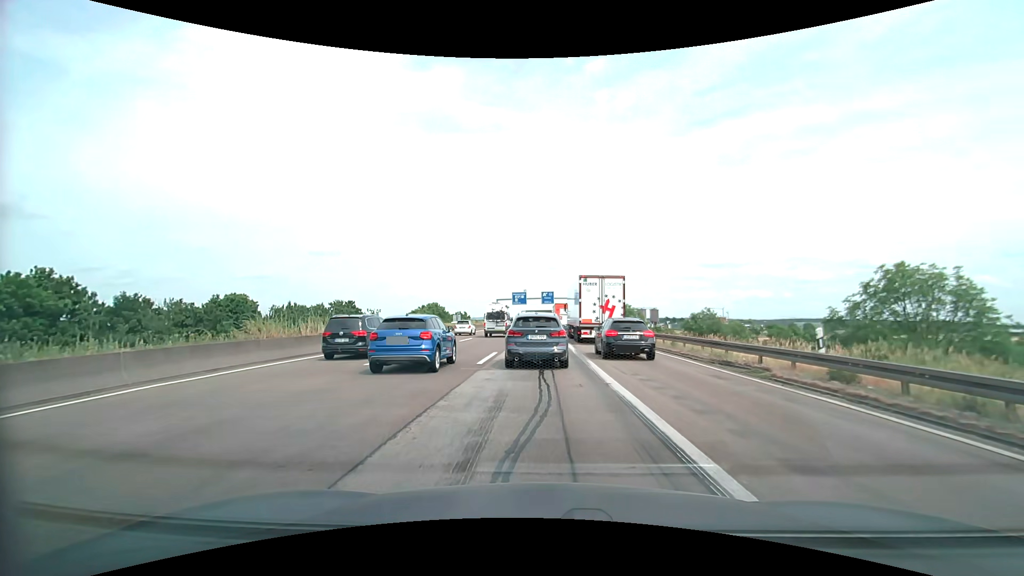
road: motorway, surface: asphalt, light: Day
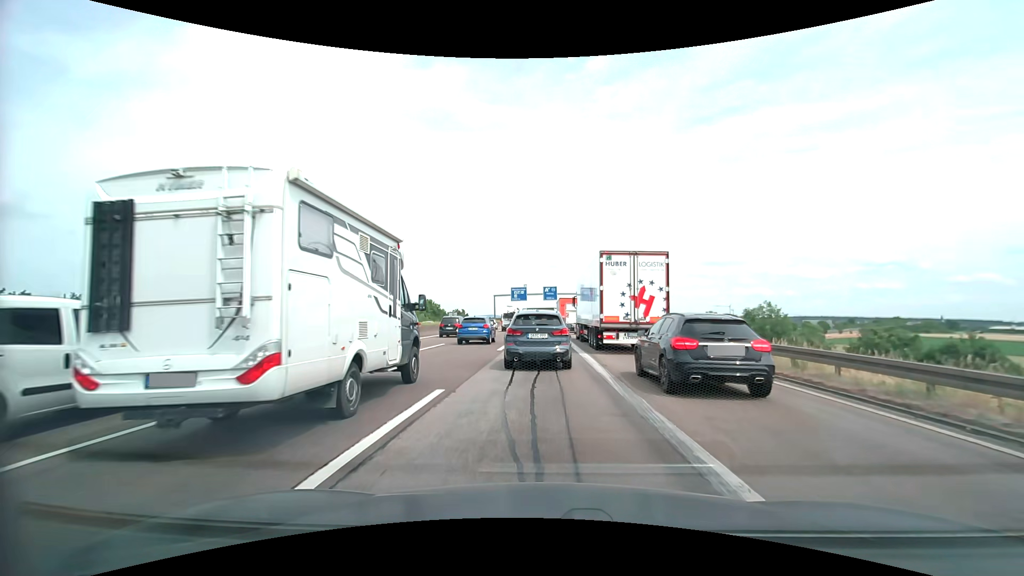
(0.0, +11.9) m; 0°
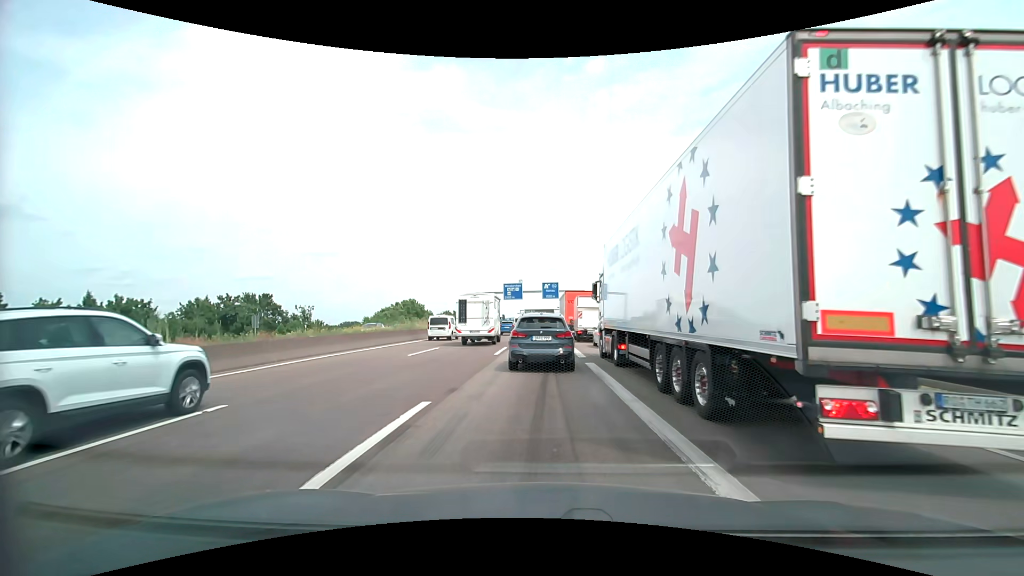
(-0.1, +19.0) m; -1°
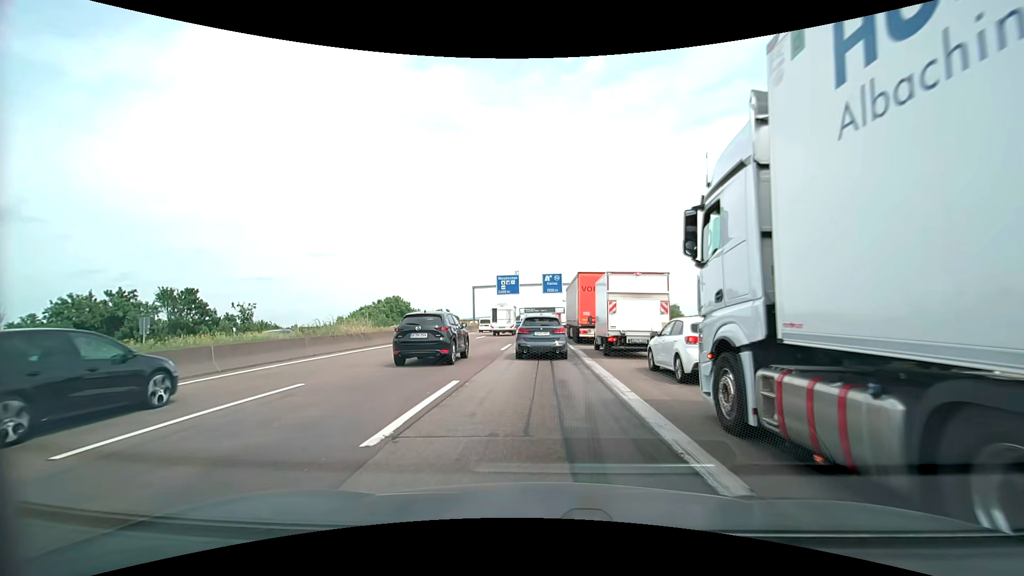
(+0.1, +15.3) m; 0°
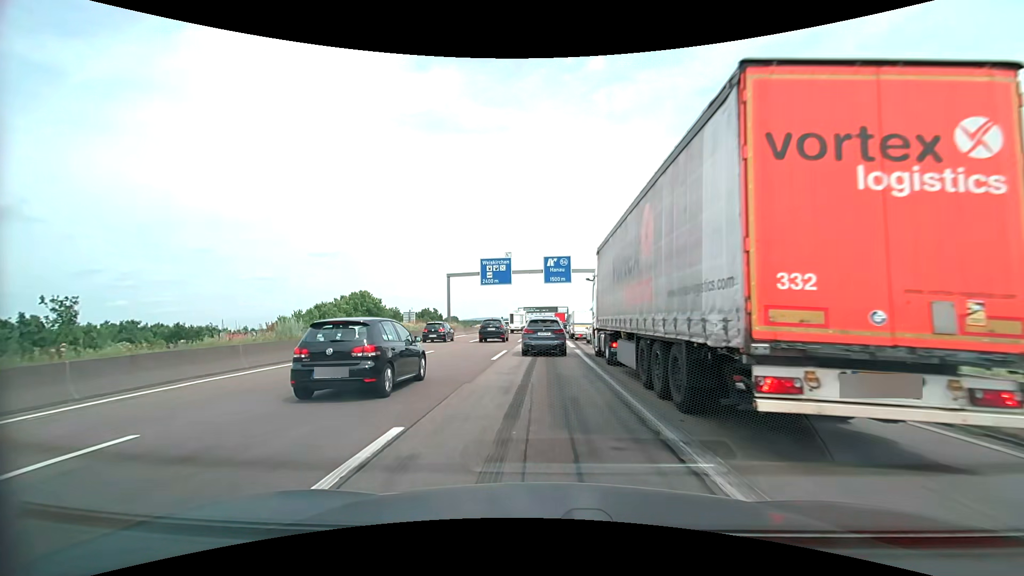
(0.0, +23.0) m; 0°
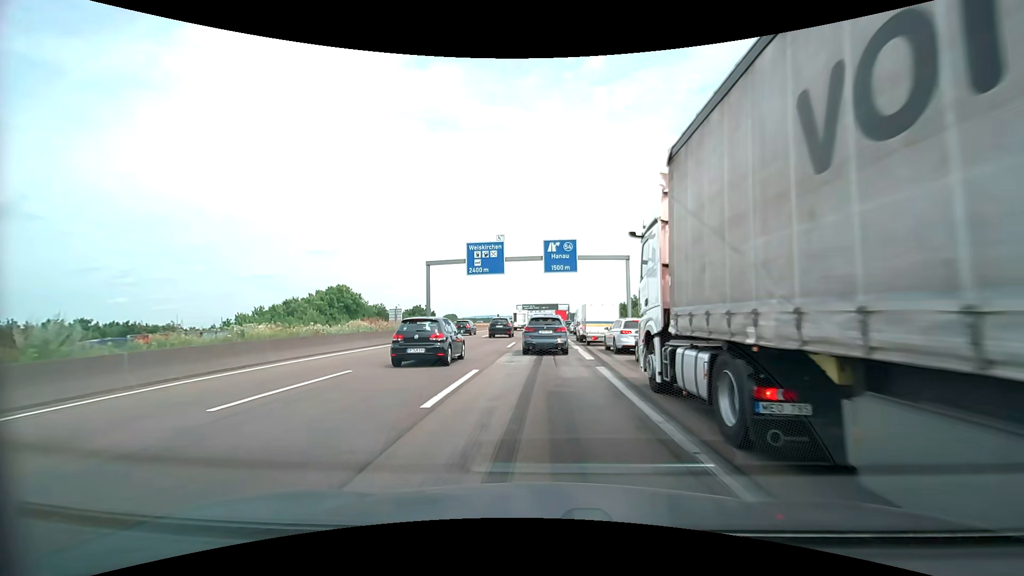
(0.0, +10.6) m; +1°
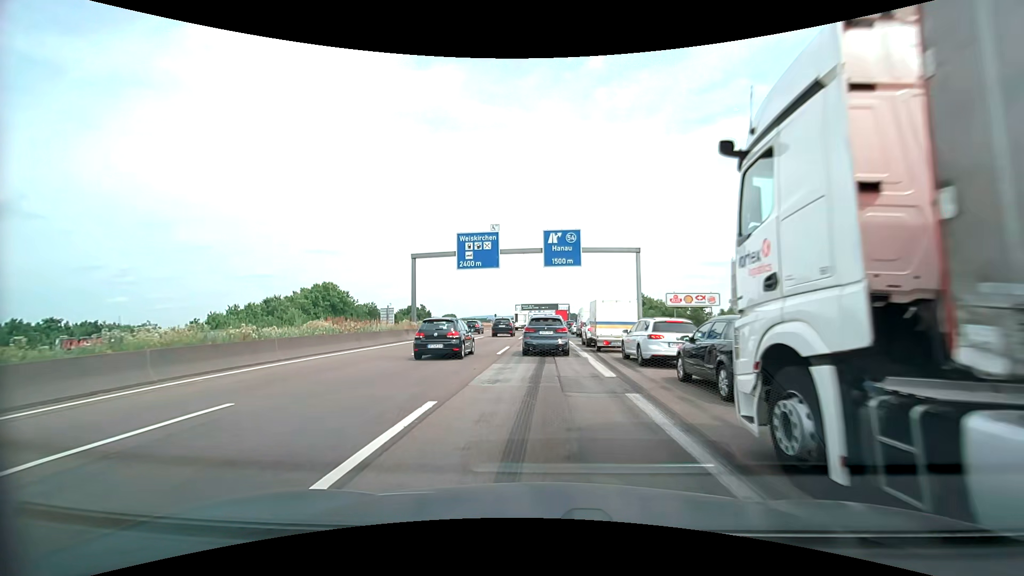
(0.0, +5.4) m; 0°
